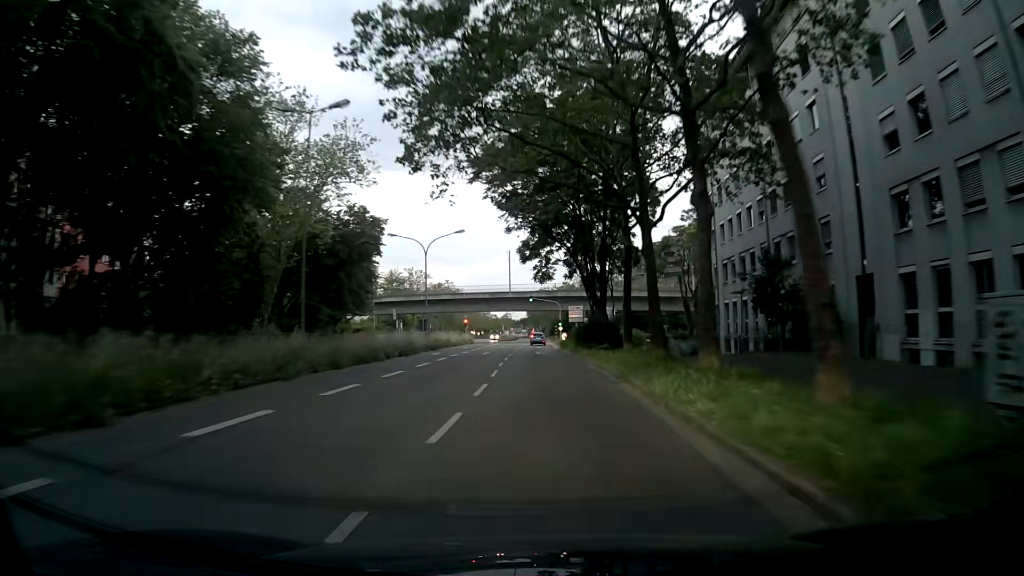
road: secondary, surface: asphalt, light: Dusk
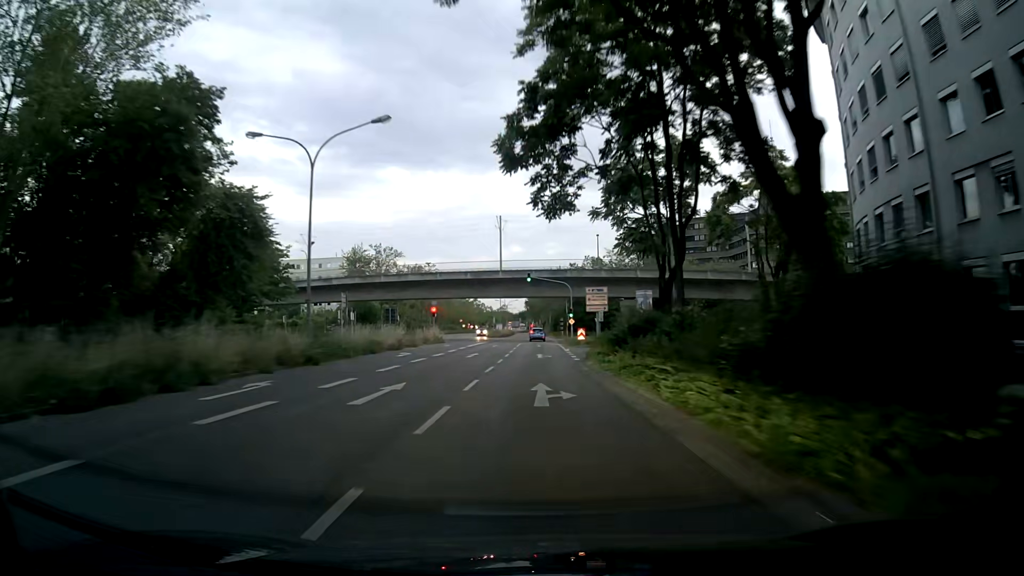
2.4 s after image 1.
(-0.3, +29.4) m; 0°
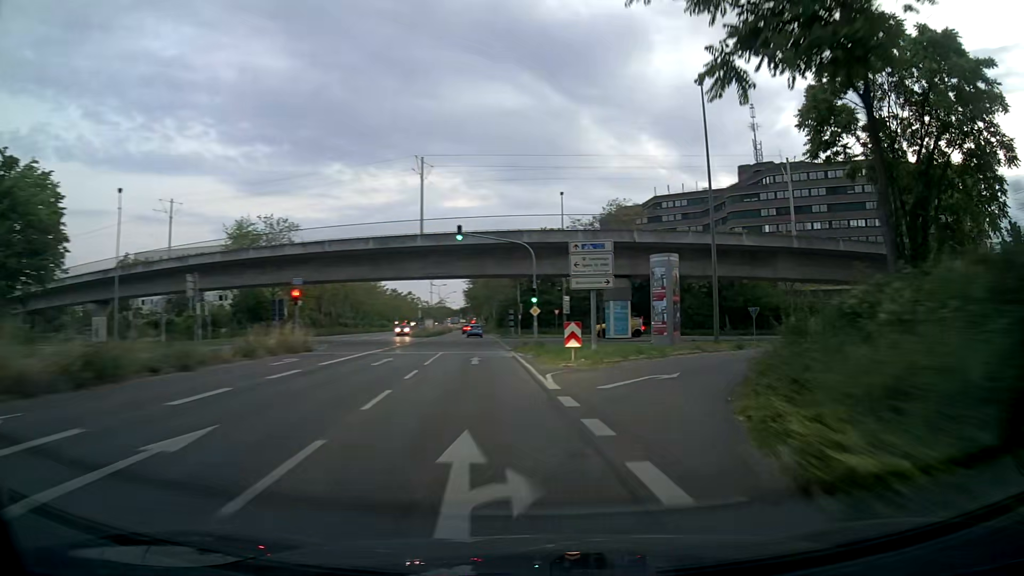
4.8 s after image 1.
(0.0, +27.8) m; +4°
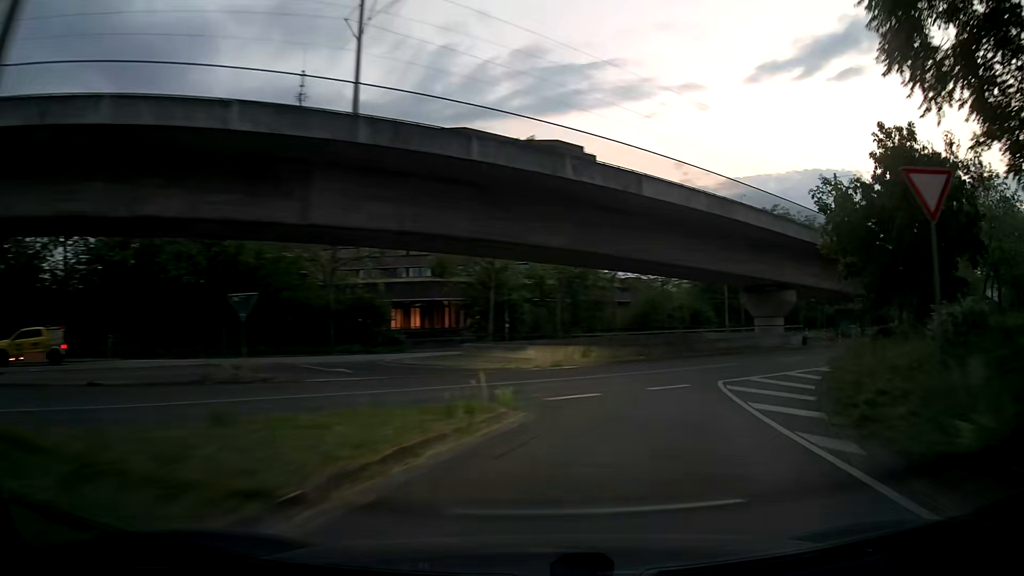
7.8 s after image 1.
(+10.0, +28.8) m; +41°
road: secondary_link
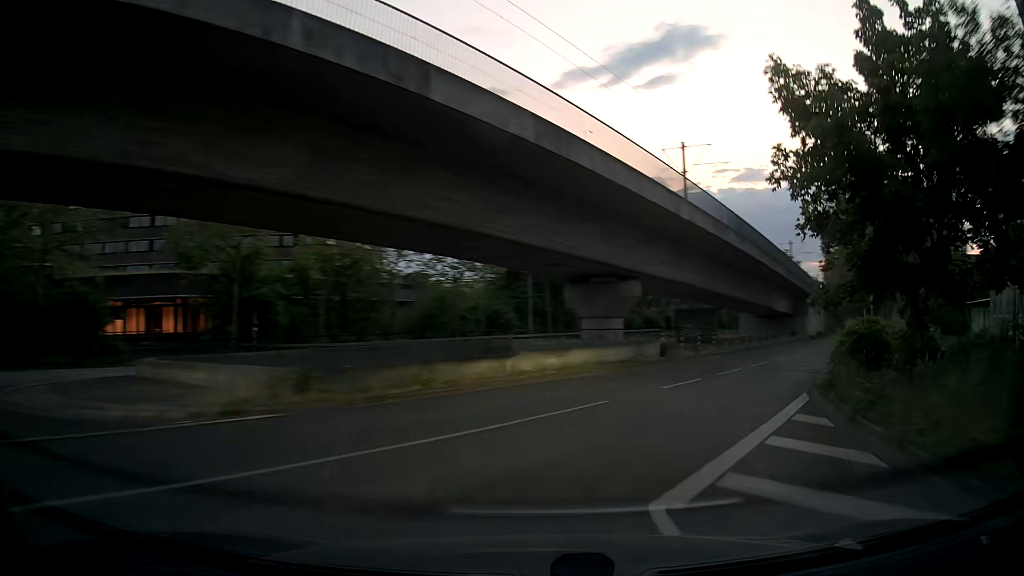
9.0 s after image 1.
(+1.6, +11.8) m; +17°
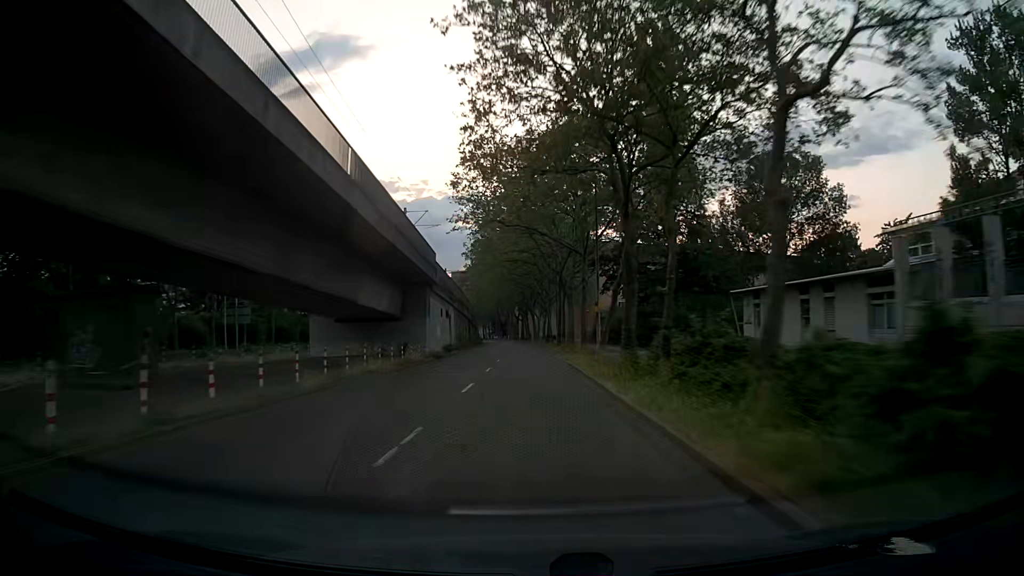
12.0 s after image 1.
(+11.4, +28.2) m; +32°
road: tertiary
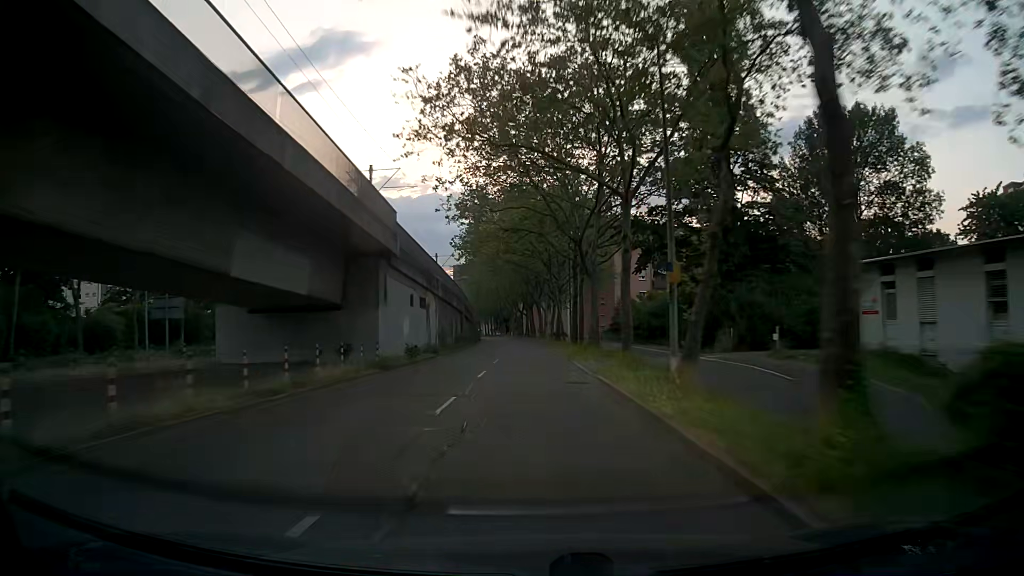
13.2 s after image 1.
(-0.1, +14.1) m; 0°
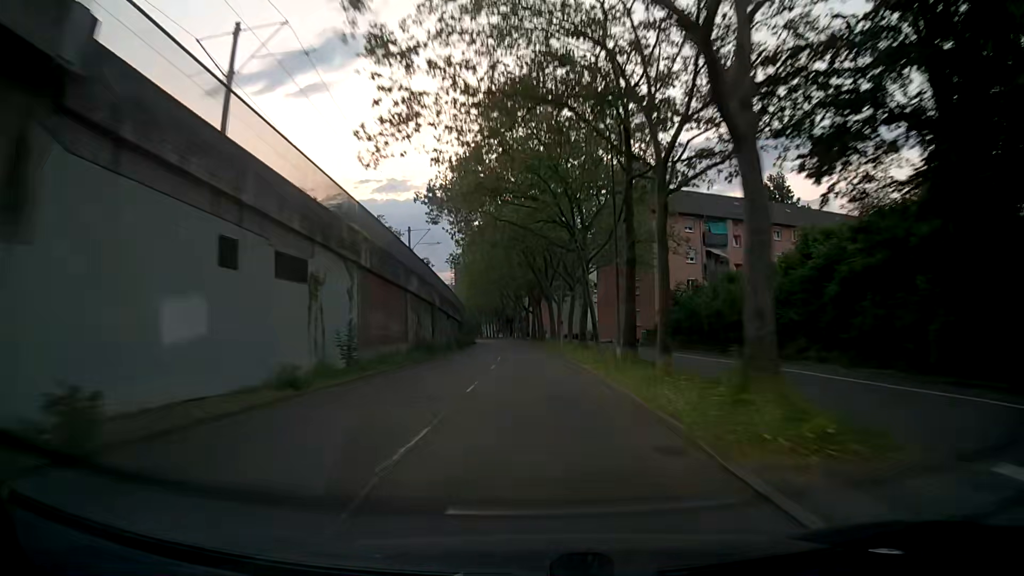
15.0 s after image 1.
(-0.1, +22.6) m; 0°
(0, +10) (0, +20) (0, +30) (-1, +40) (-1, +50) (-2, +60) (-2, +70) (-3, +80) (-4, +90) (-5, +100) m
